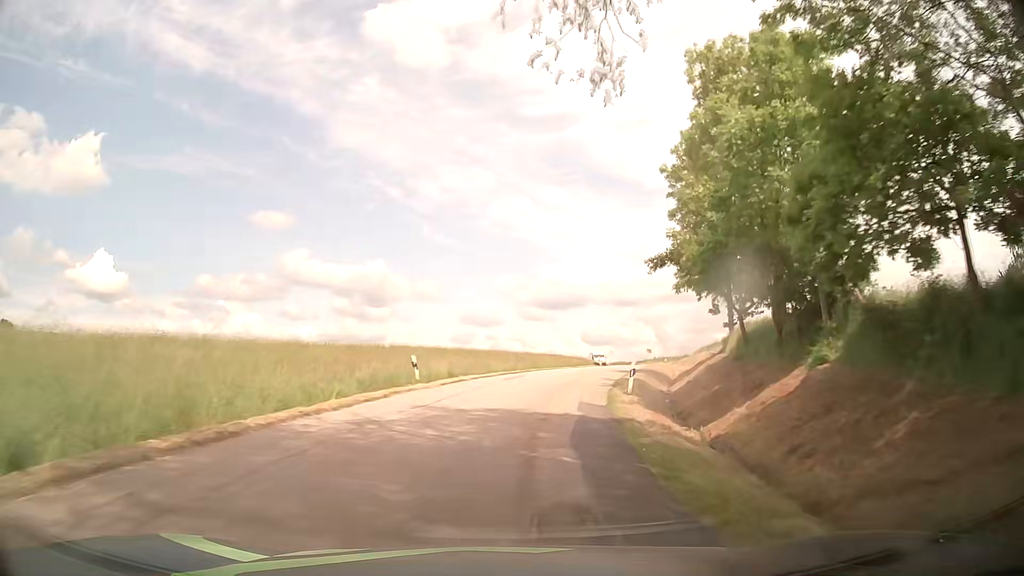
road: tertiary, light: Day
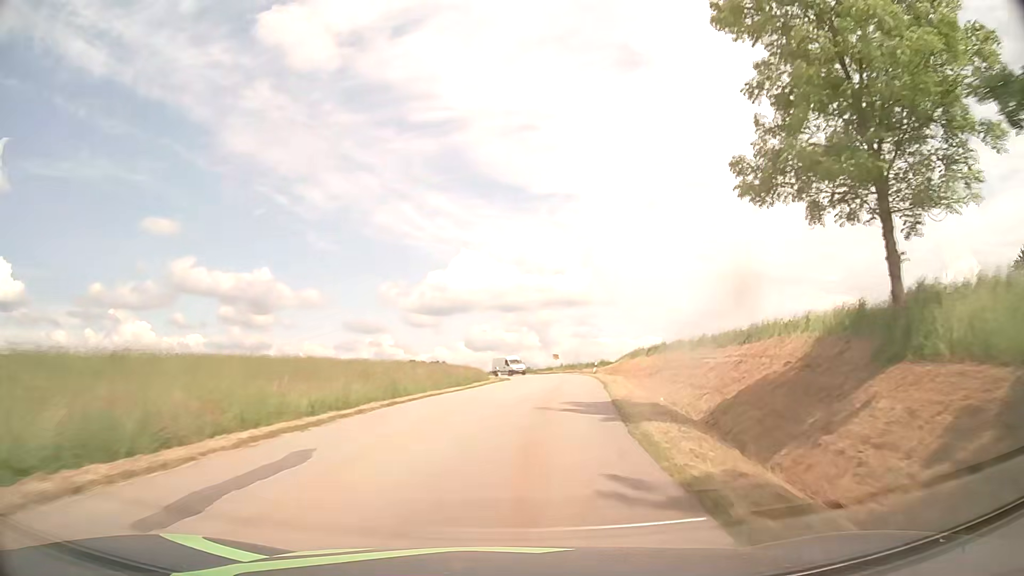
(+2.1, +22.0) m; +10°
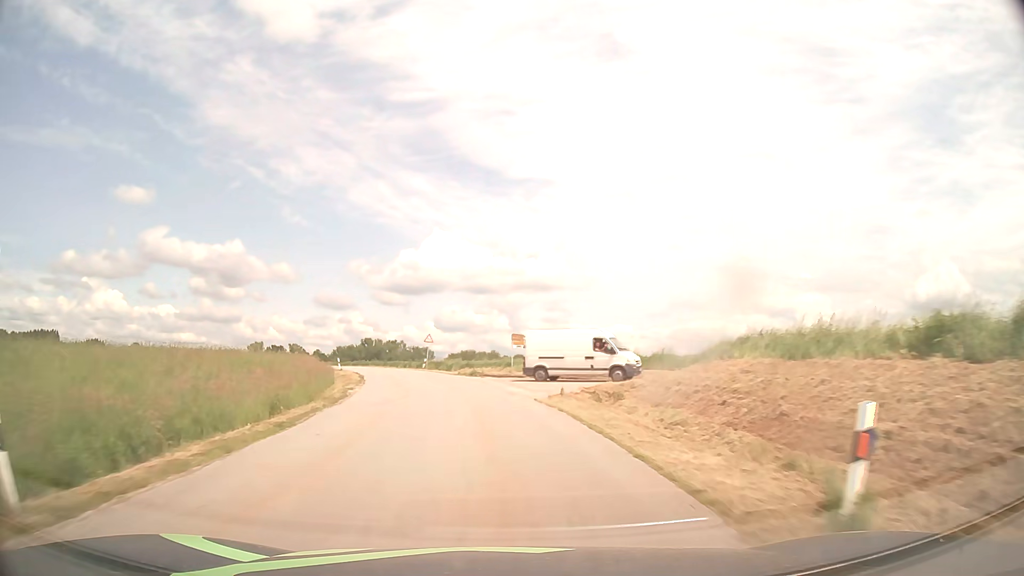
(+4.7, +45.0) m; +4°
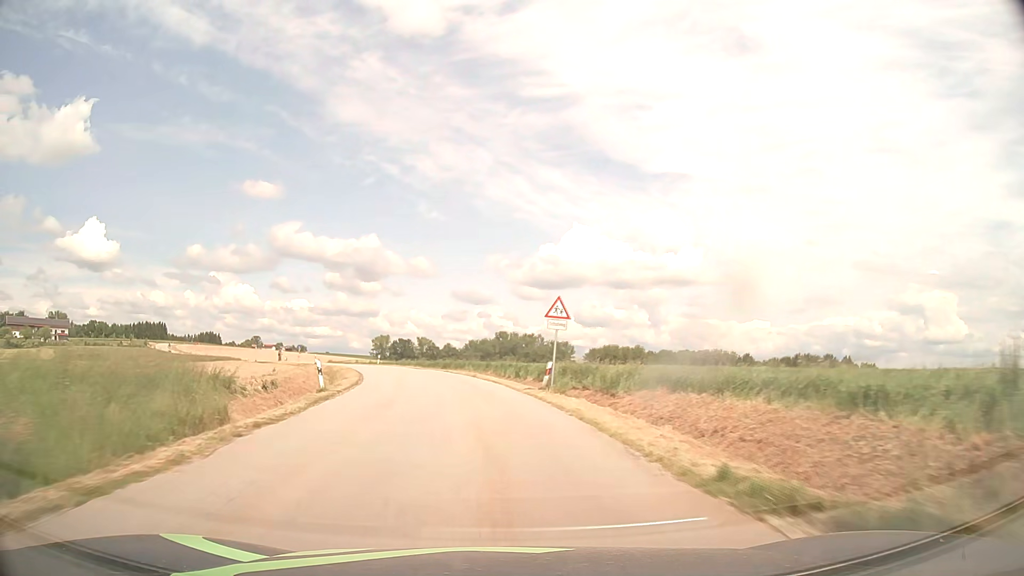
(-3.4, +34.5) m; -12°
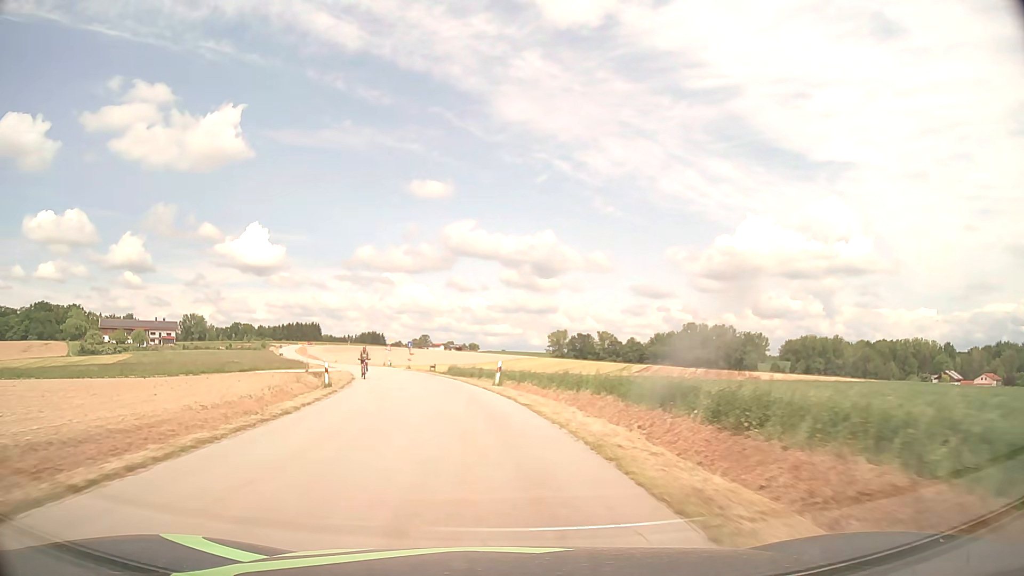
(-5.8, +45.1) m; -15°
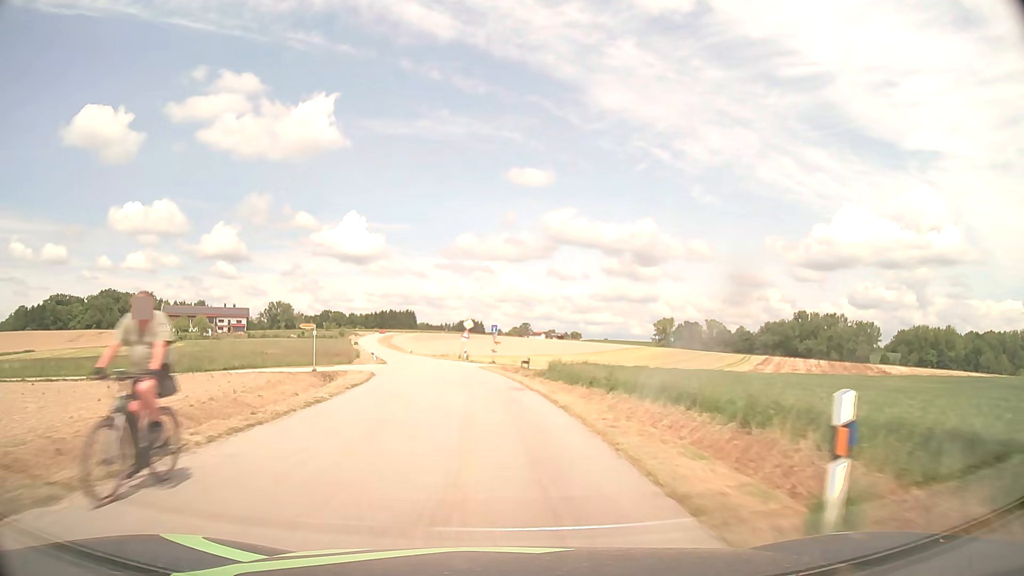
(-1.8, +22.8) m; -9°
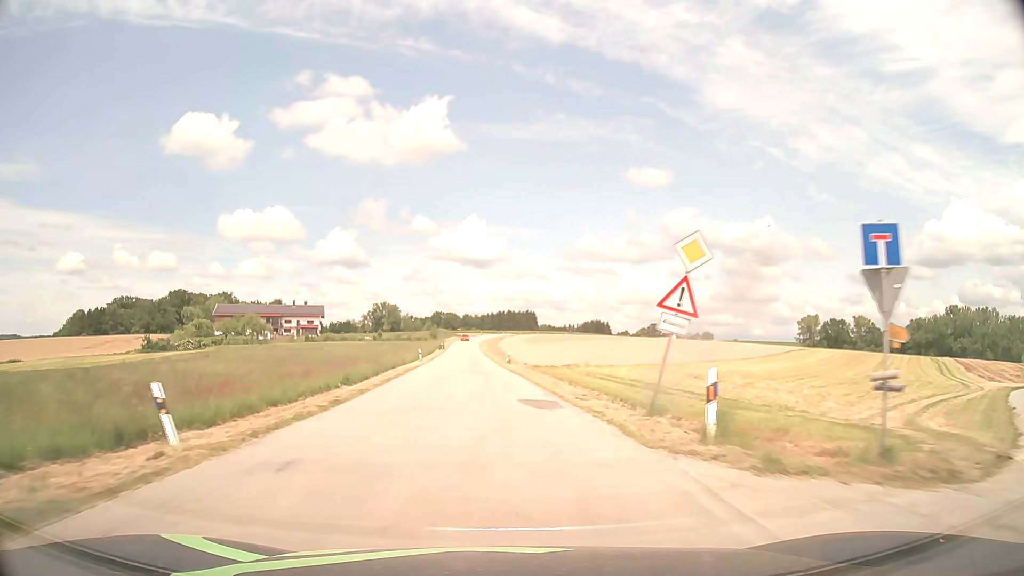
(-4.5, +46.4) m; -11°
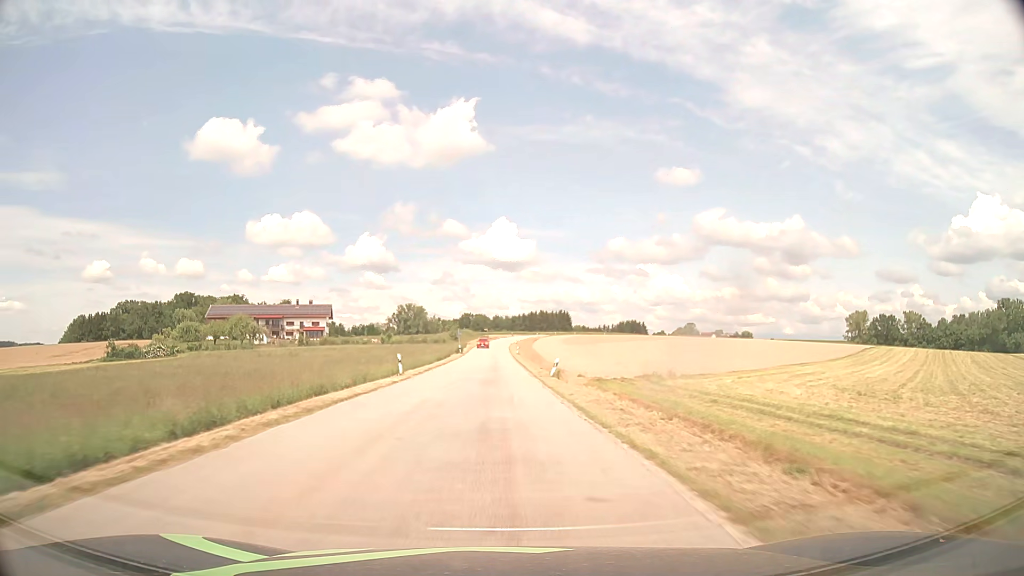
(-0.5, +24.6) m; -3°
(0, +10) (0, +20) (0, +30) (0, +40) (0, +50) (-1, +60) (-1, +70) (-1, +80) (-1, +90) (-1, +100) m
